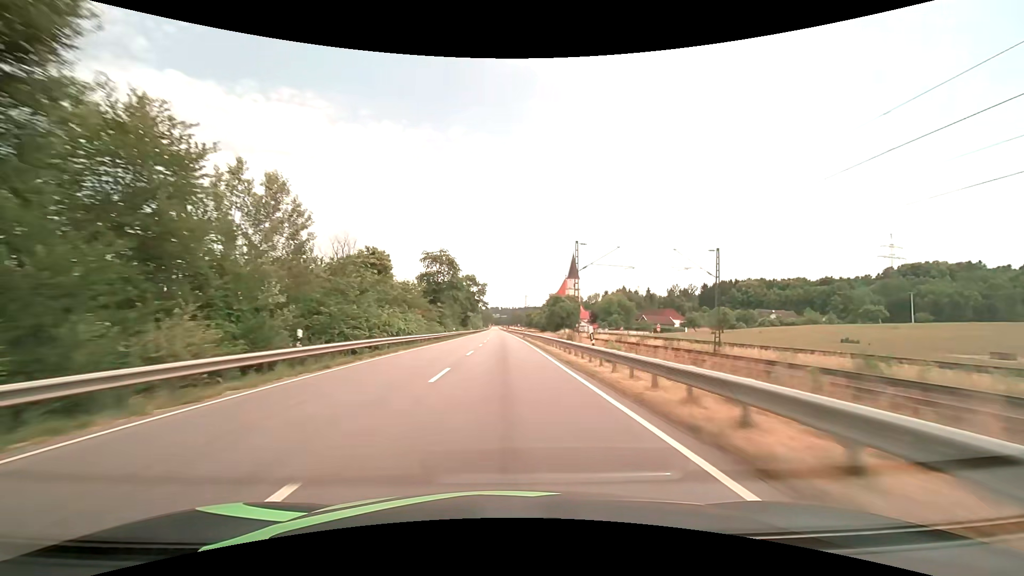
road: primary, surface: asphalt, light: Day
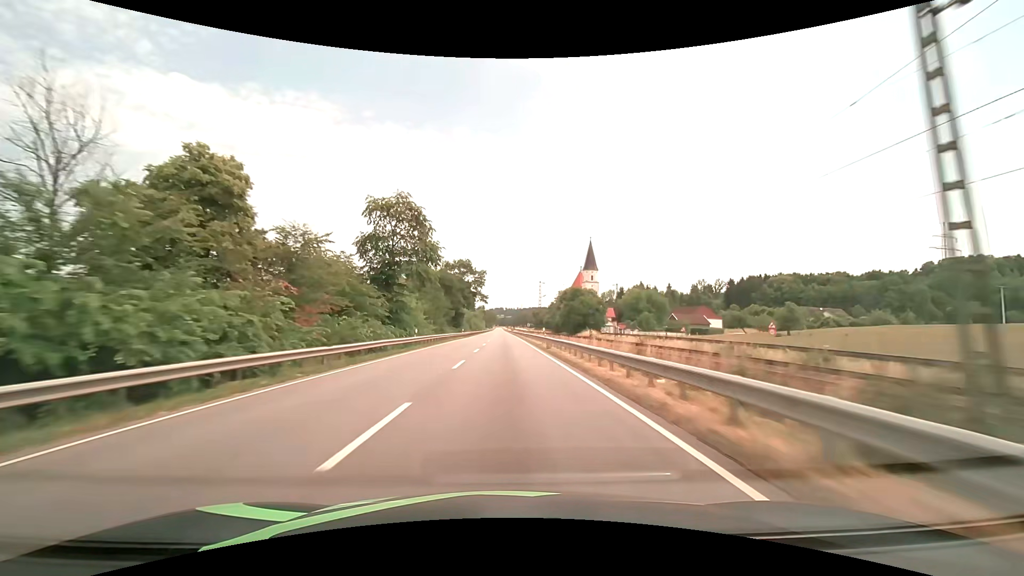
(-0.2, +31.6) m; -1°
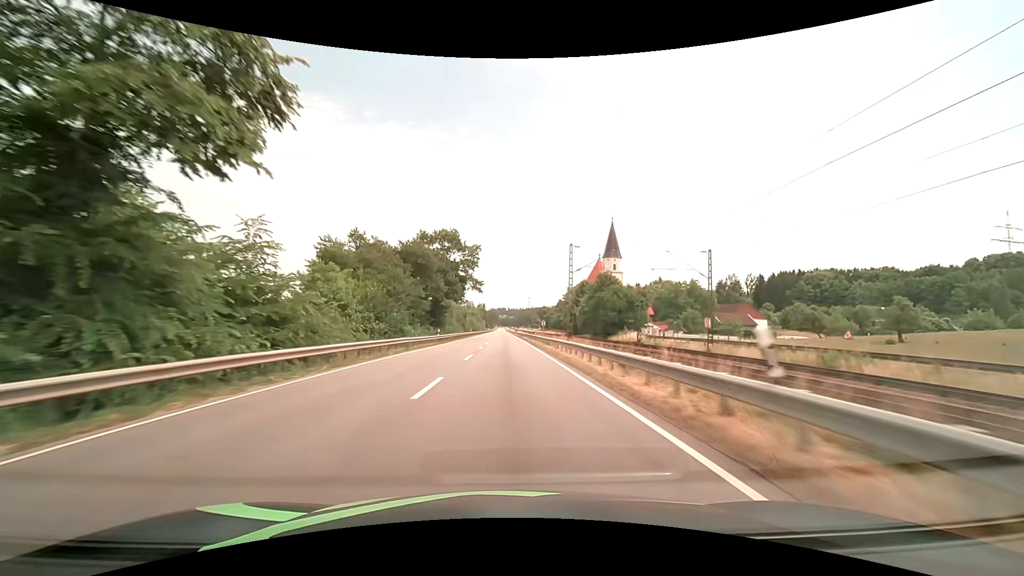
(-0.1, +31.6) m; 0°
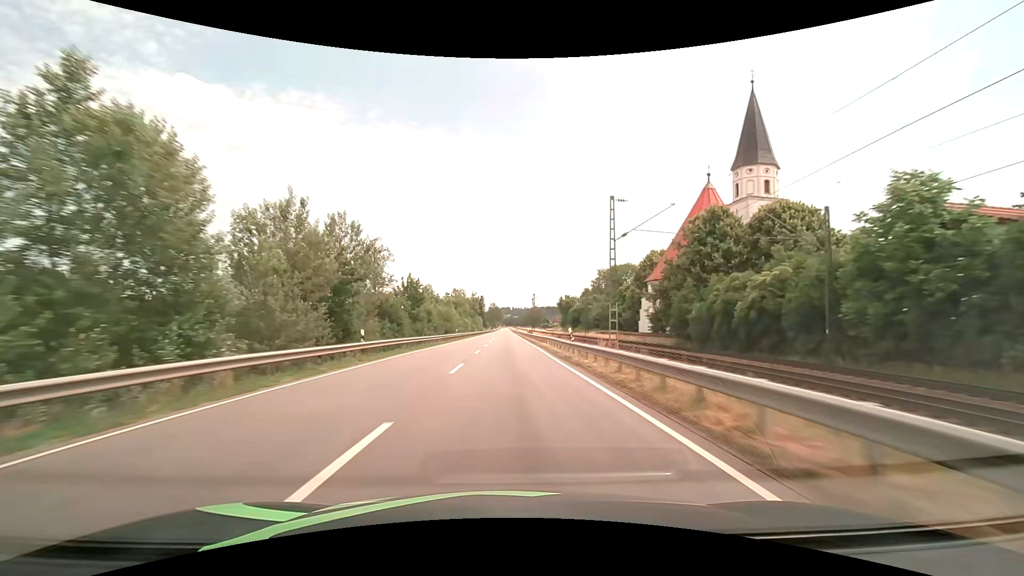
(-0.3, +79.1) m; -1°
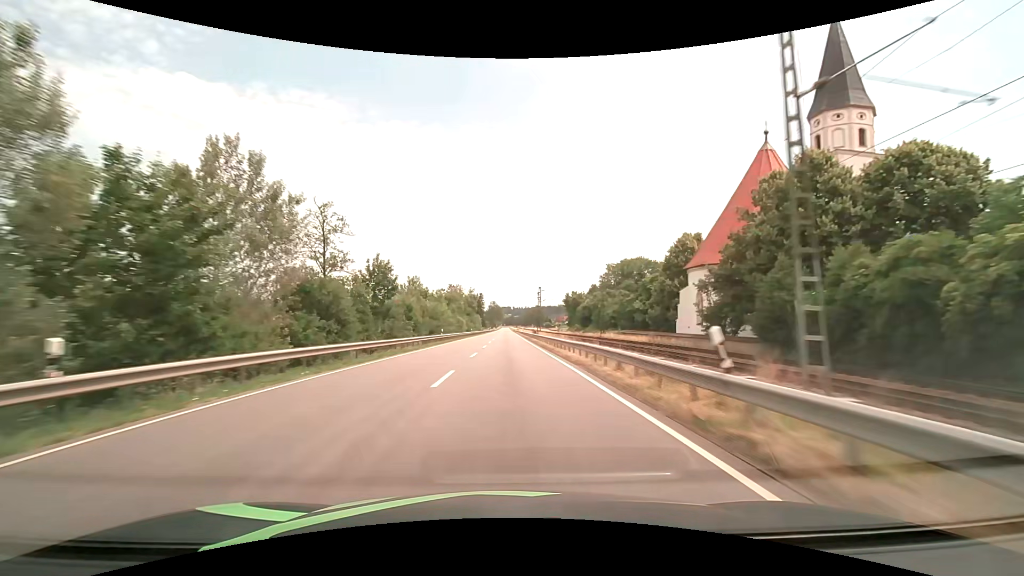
(0.0, +15.8) m; 0°
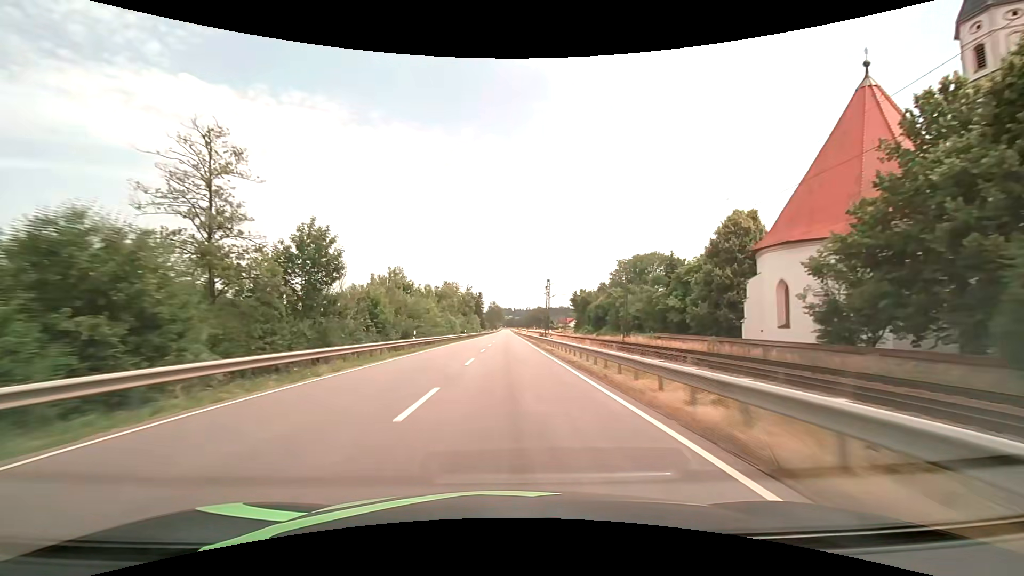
(0.0, +15.8) m; 0°
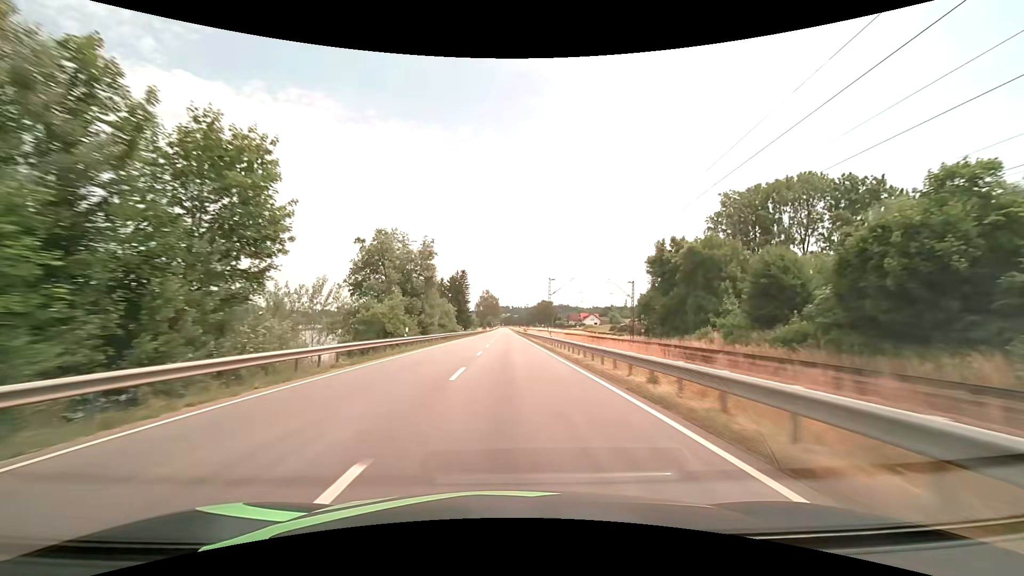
(+0.2, +79.2) m; 0°
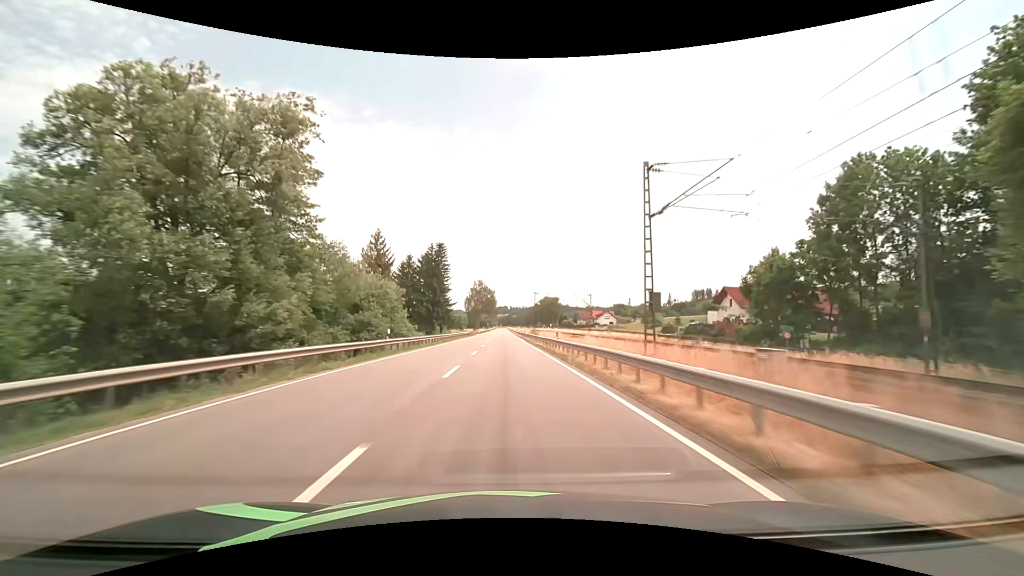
(+0.1, +47.6) m; 0°
(0, +10) (0, +20) (0, +30) (0, +40) (0, +50) (0, +60) (0, +70) (0, +80) (0, +90) (0, +100) m
